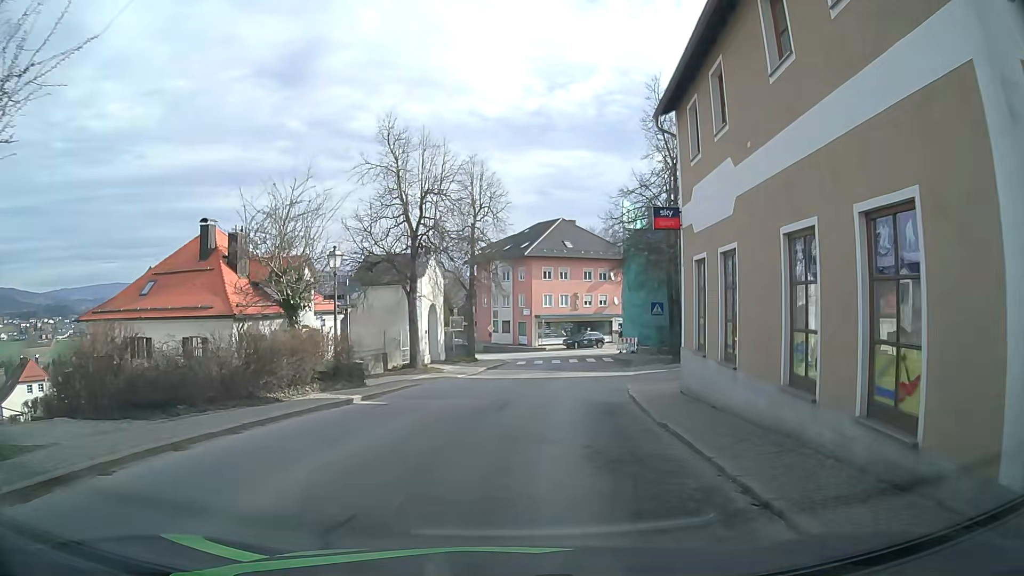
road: tertiary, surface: asphalt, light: Day
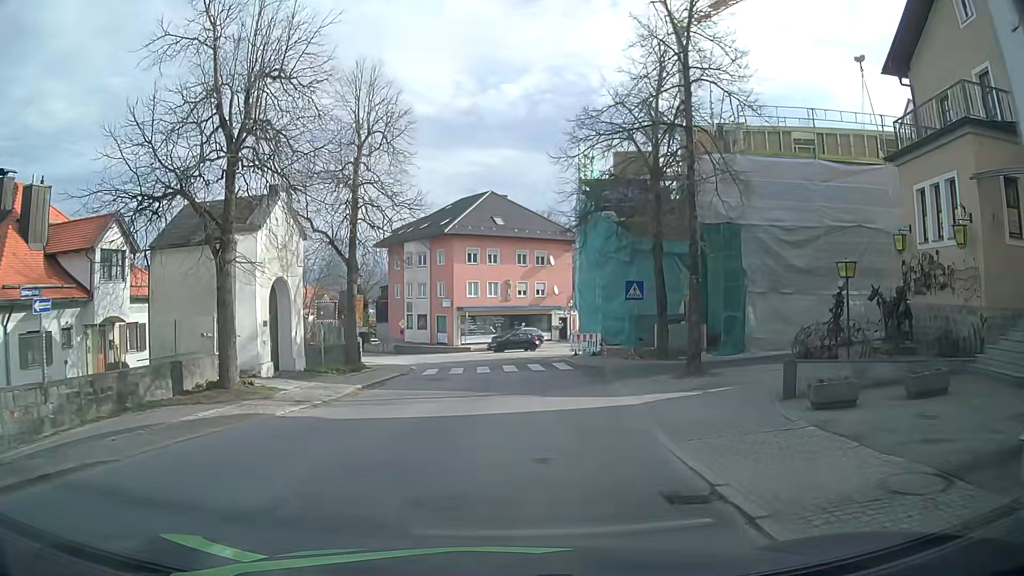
(+0.5, +13.7) m; +6°
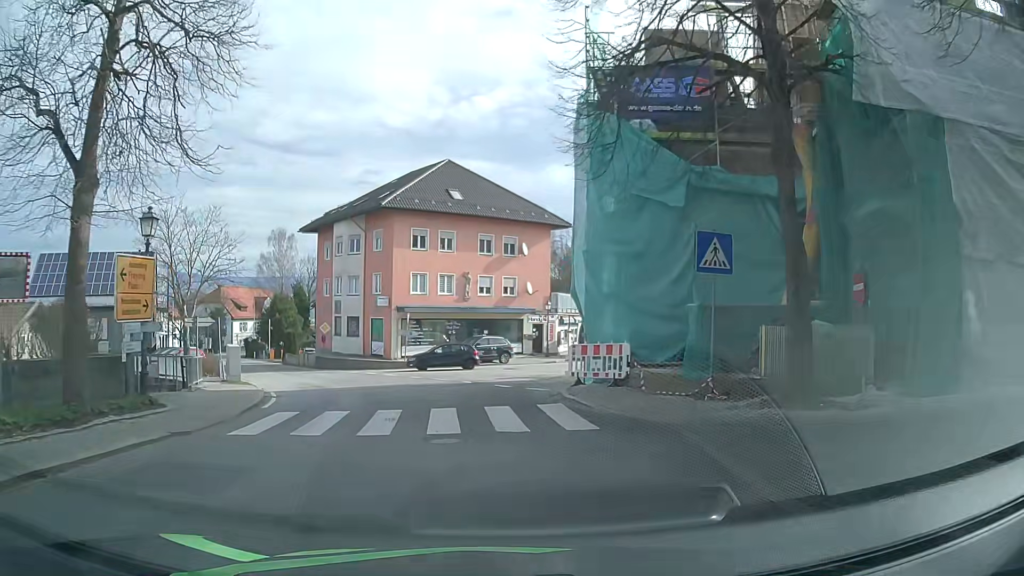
(+0.4, +15.1) m; +2°
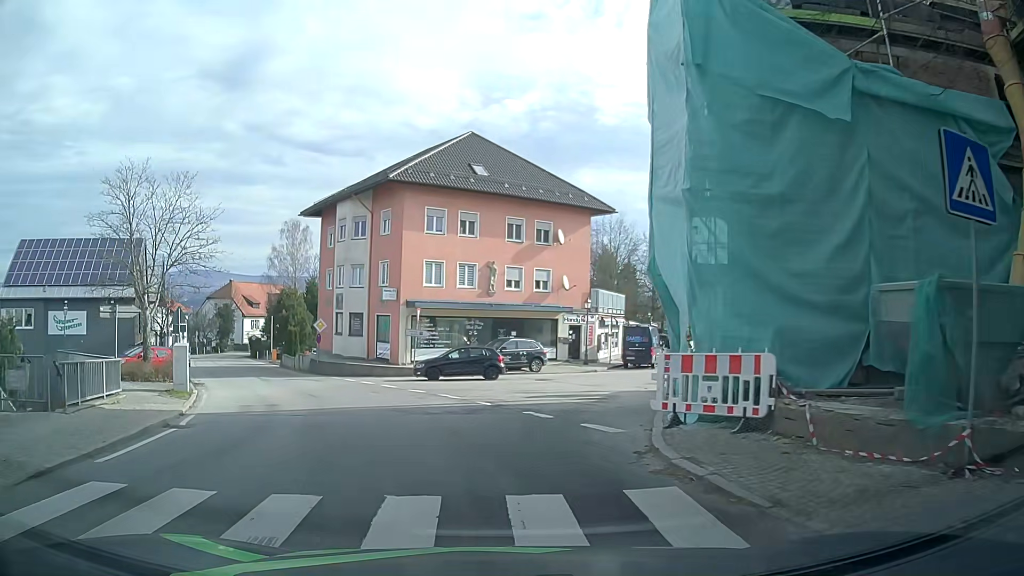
(0.0, +7.5) m; -1°
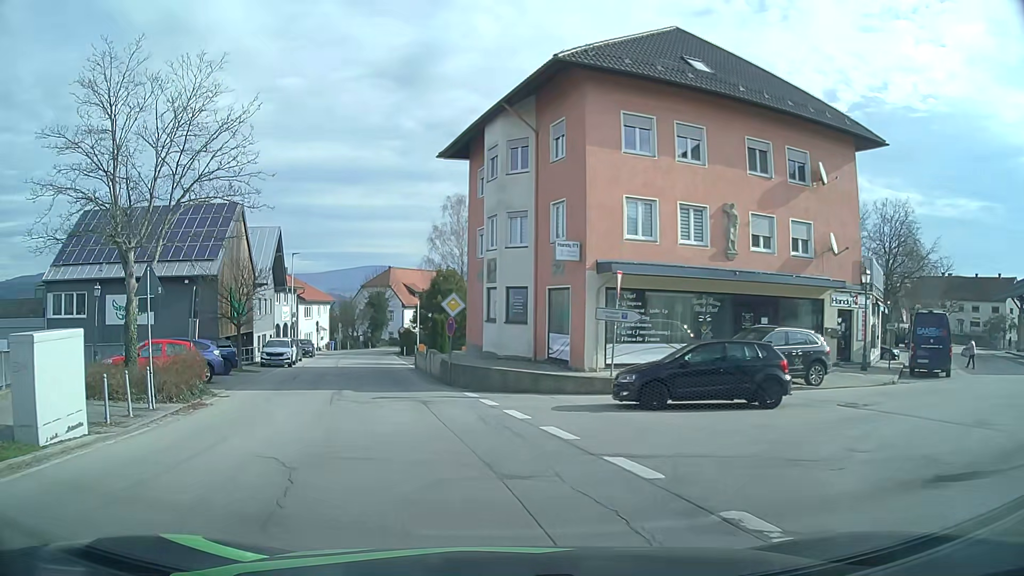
(-1.7, +14.6) m; -15°
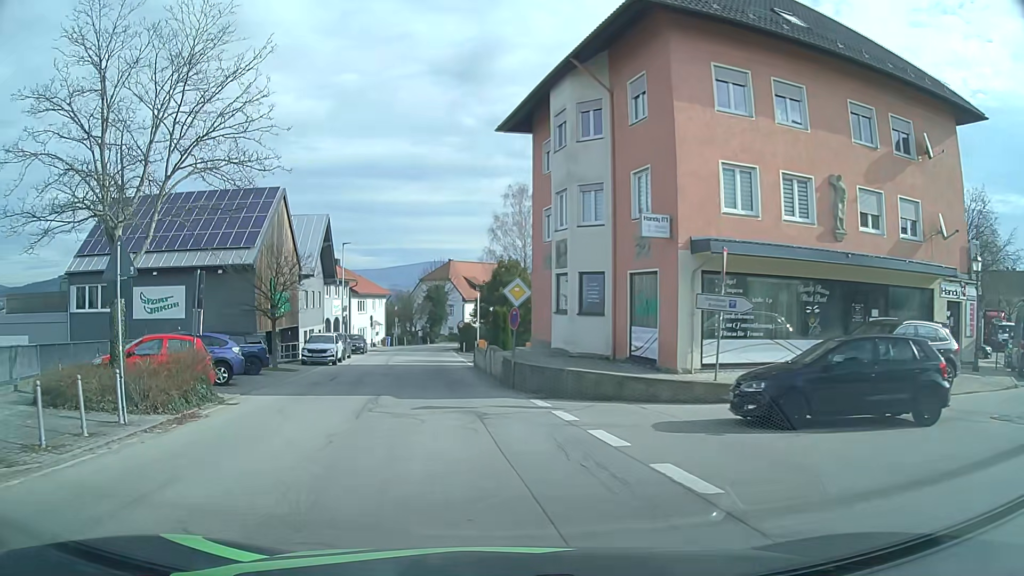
(-0.2, +3.8) m; -7°
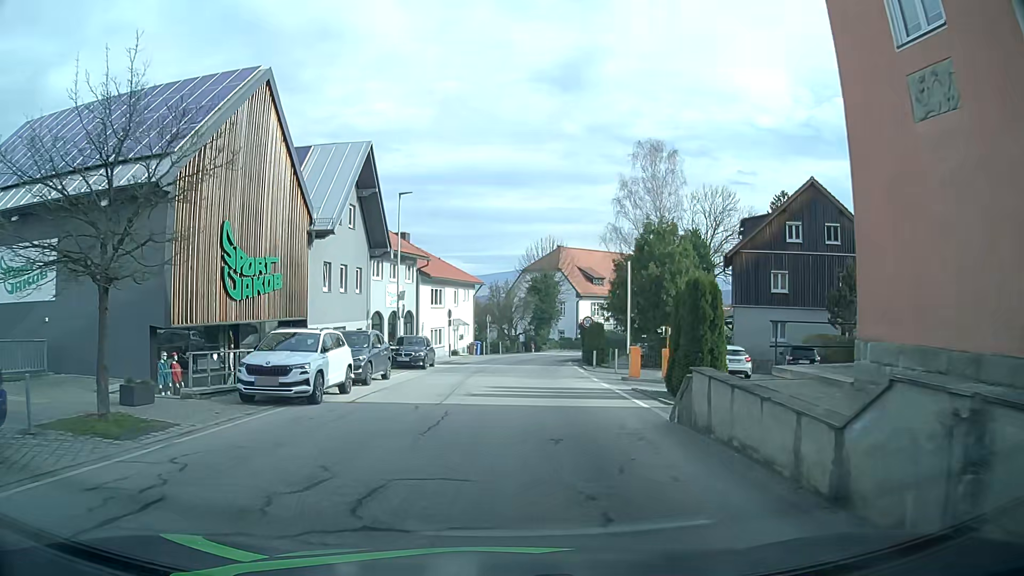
(-2.3, +20.4) m; -9°
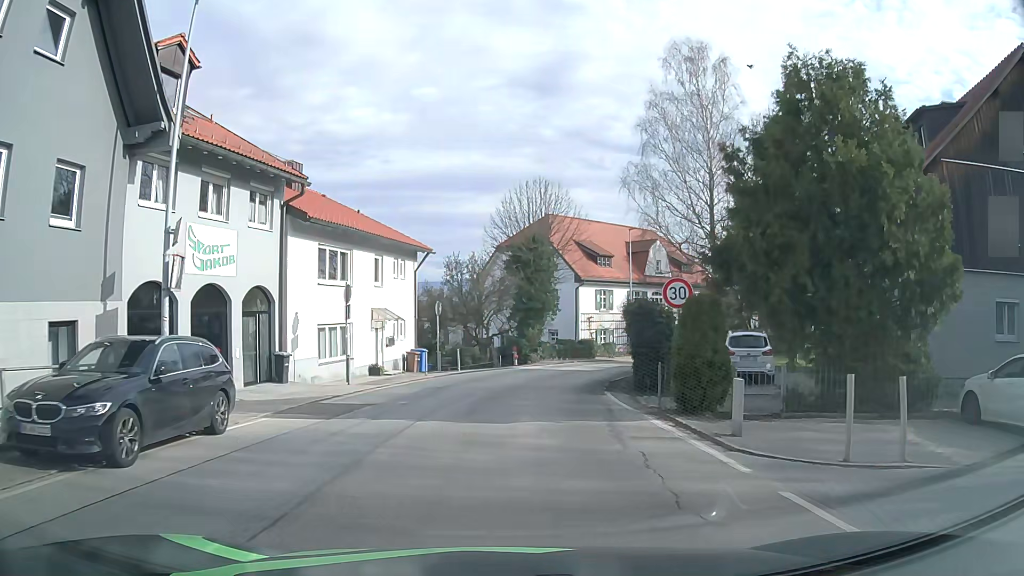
(+0.7, +22.3) m; +3°
(0, +10) (+1, +20) (+4, +30) (+8, +39) (+13, +47) (+20, +55) (+27, +61) (+36, +67) (+44, +72) (+53, +76) m
